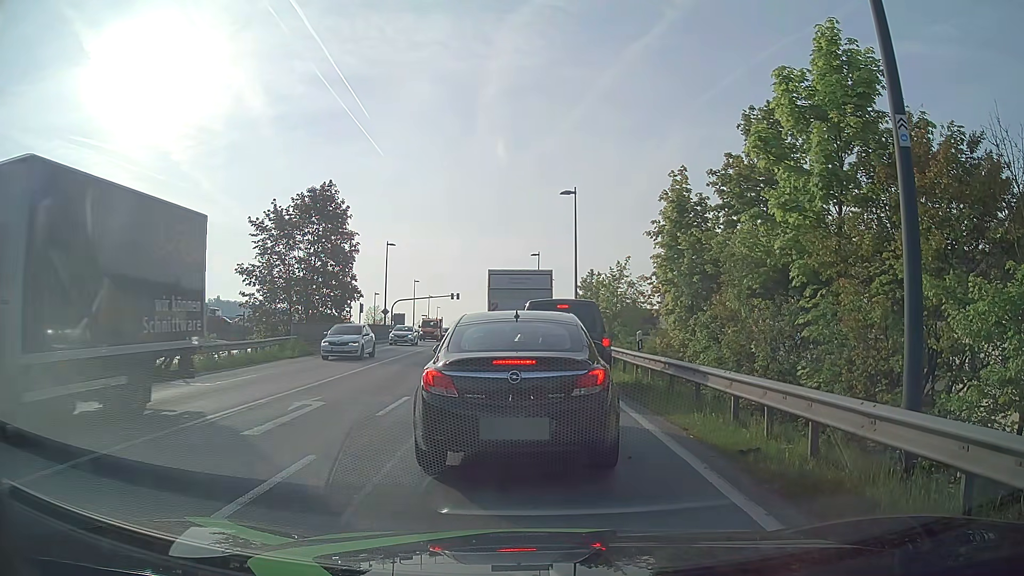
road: primary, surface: asphalt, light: Day
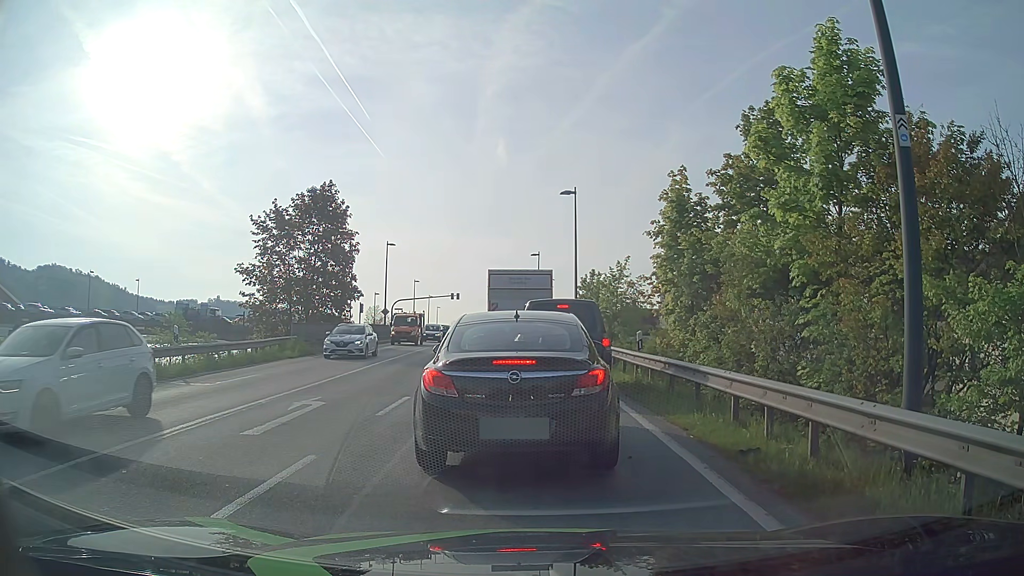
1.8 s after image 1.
(0.0, 0.0) m; 0°
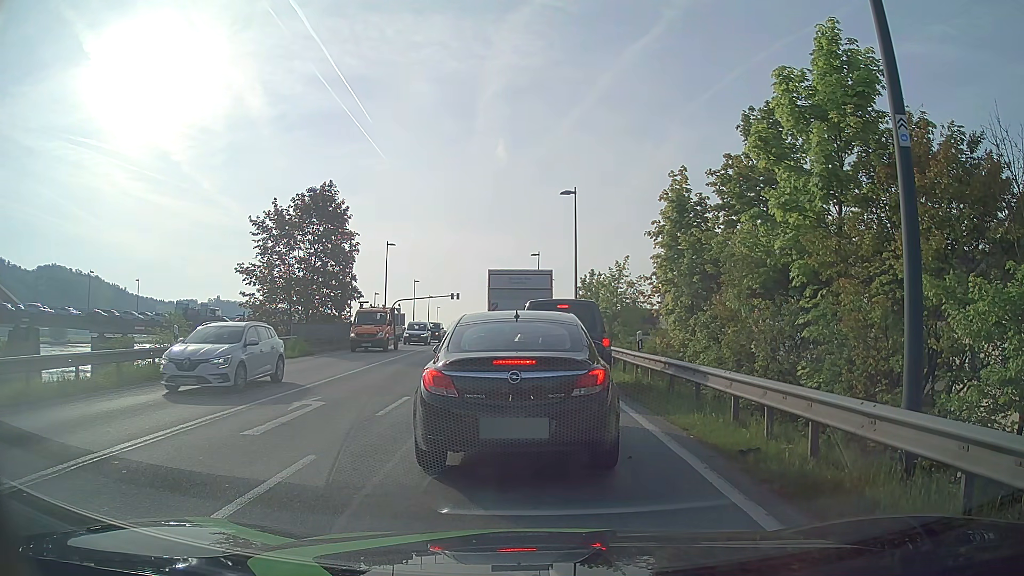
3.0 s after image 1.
(0.0, 0.0) m; 0°
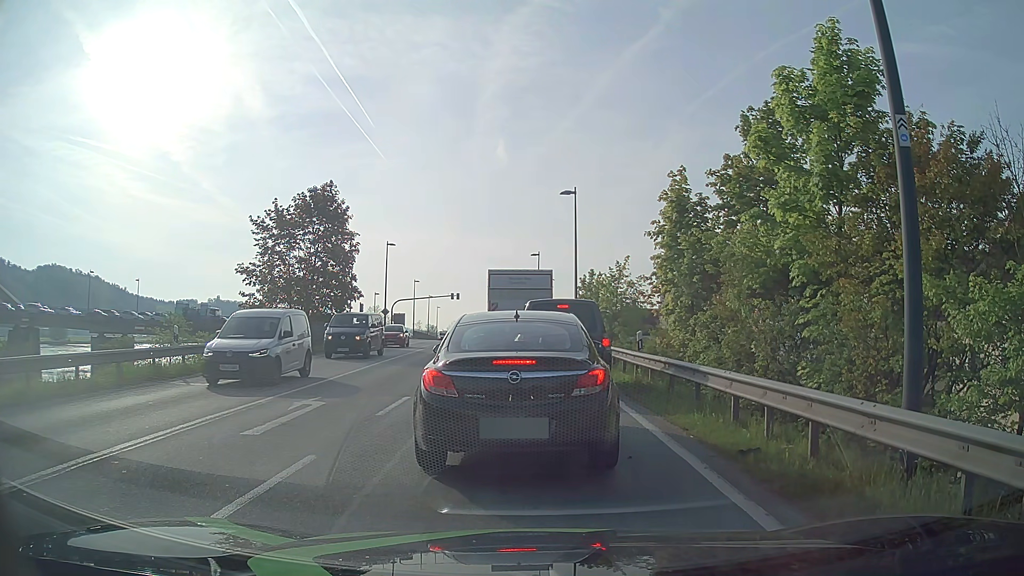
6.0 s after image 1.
(0.0, 0.0) m; 0°
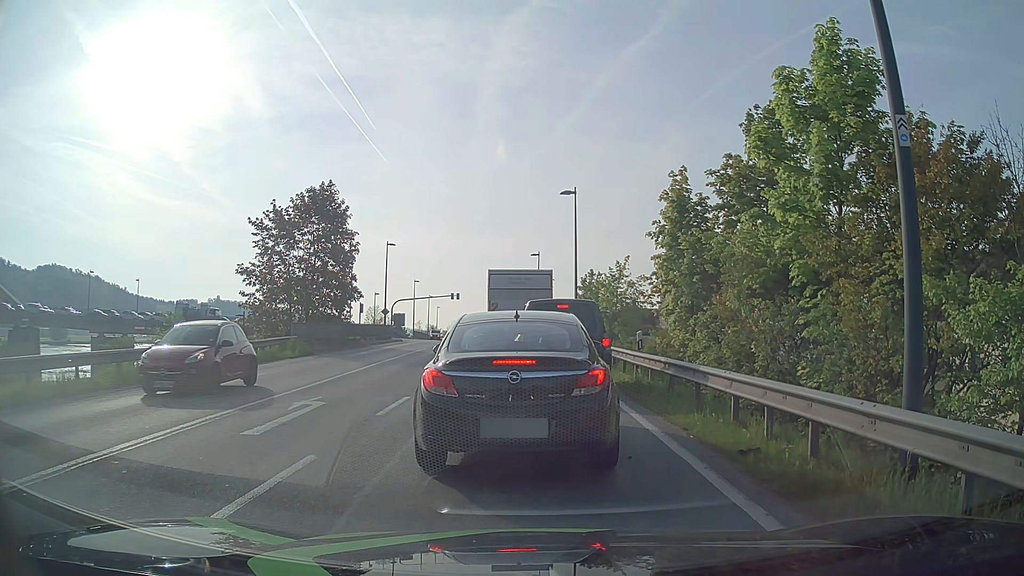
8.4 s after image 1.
(0.0, 0.0) m; 0°
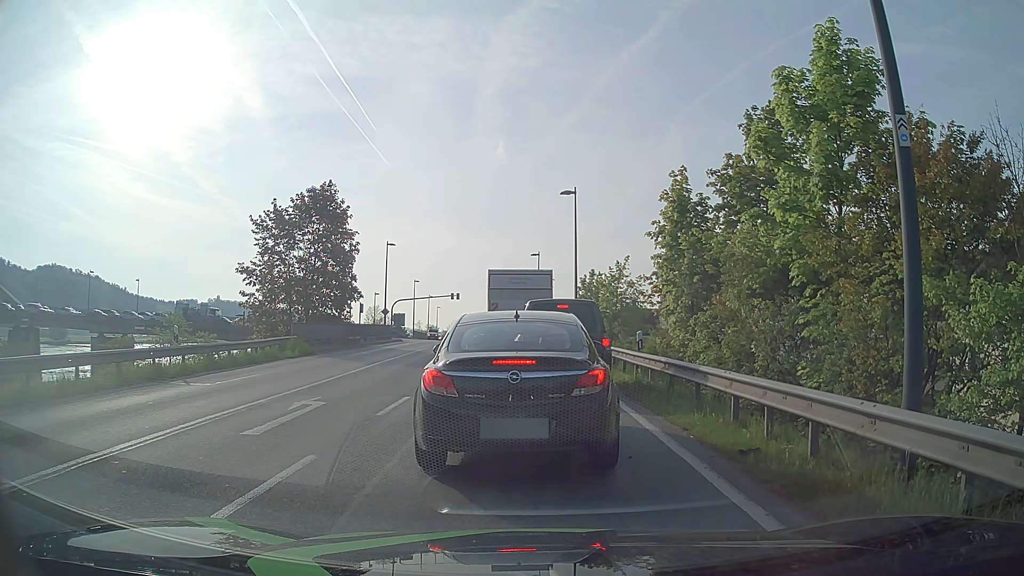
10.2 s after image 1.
(0.0, 0.0) m; 0°
(0, +10) (-1, +20) (-1, +30) (-2, +40) (-2, +50) (-3, +60) (-4, +70) (-5, +80) (-6, +90) (-6, +100) m
